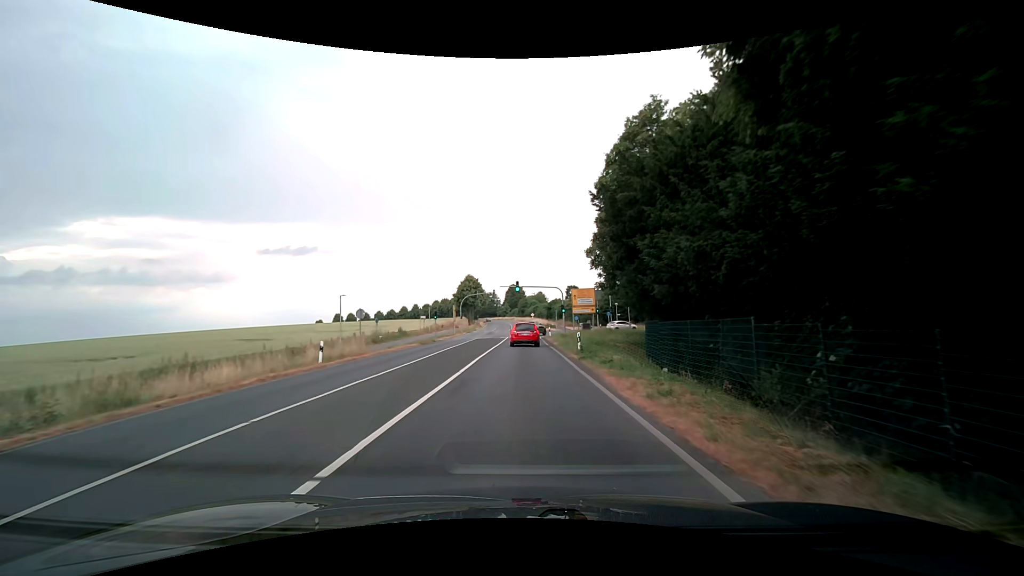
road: secondary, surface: asphalt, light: Day
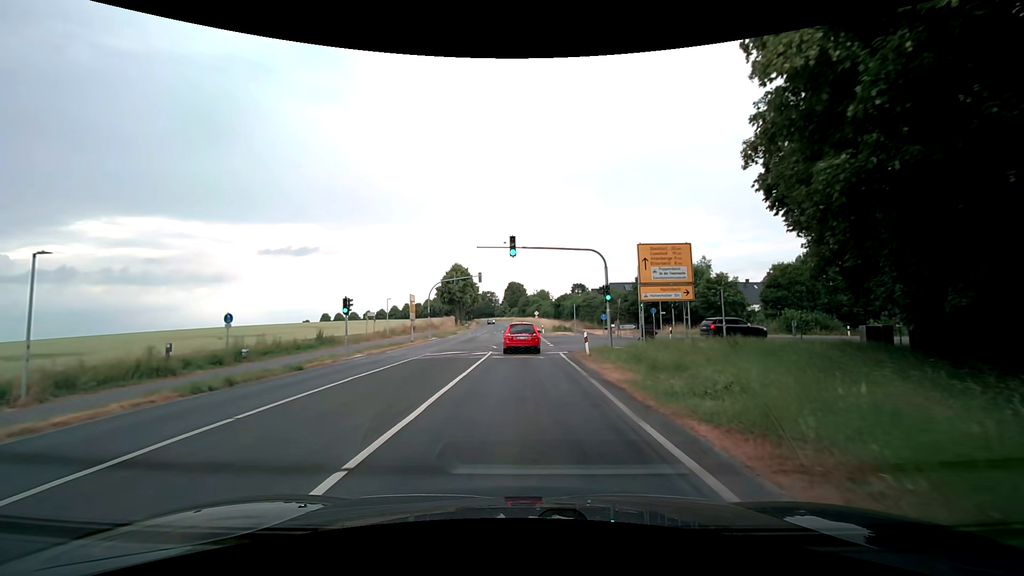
(+0.2, +29.6) m; 0°
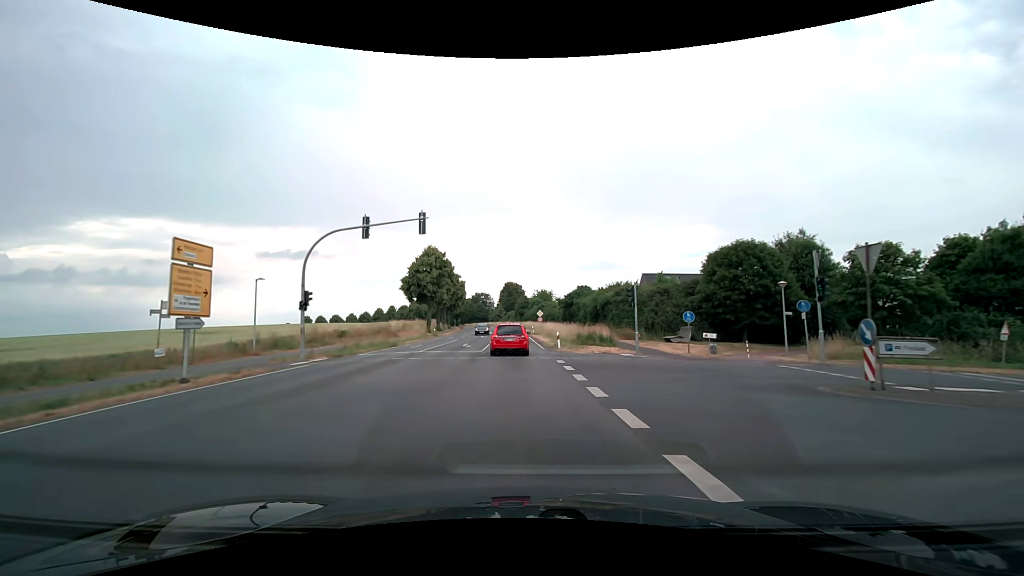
(+0.3, +31.7) m; +1°
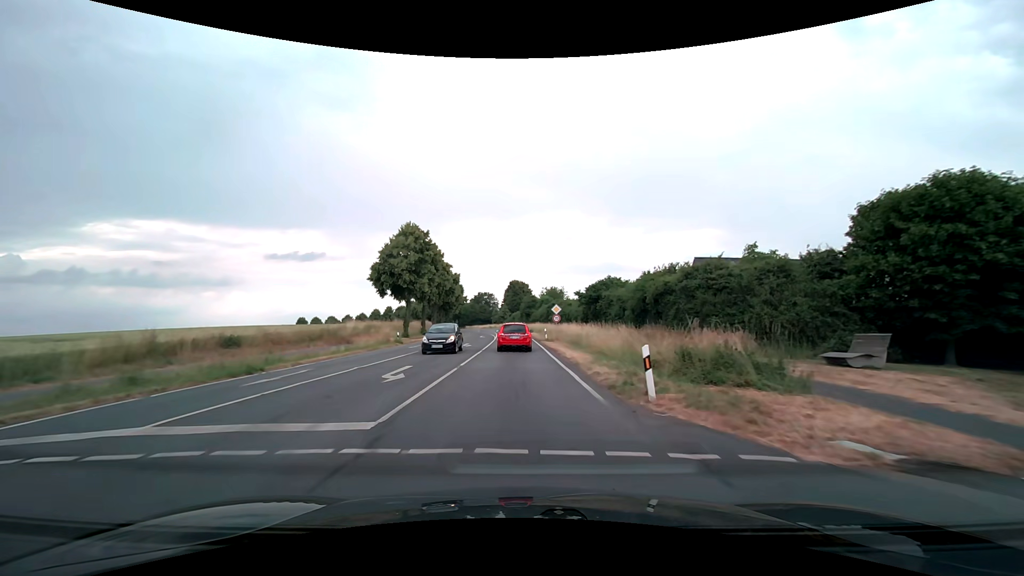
(-0.1, +20.7) m; 0°
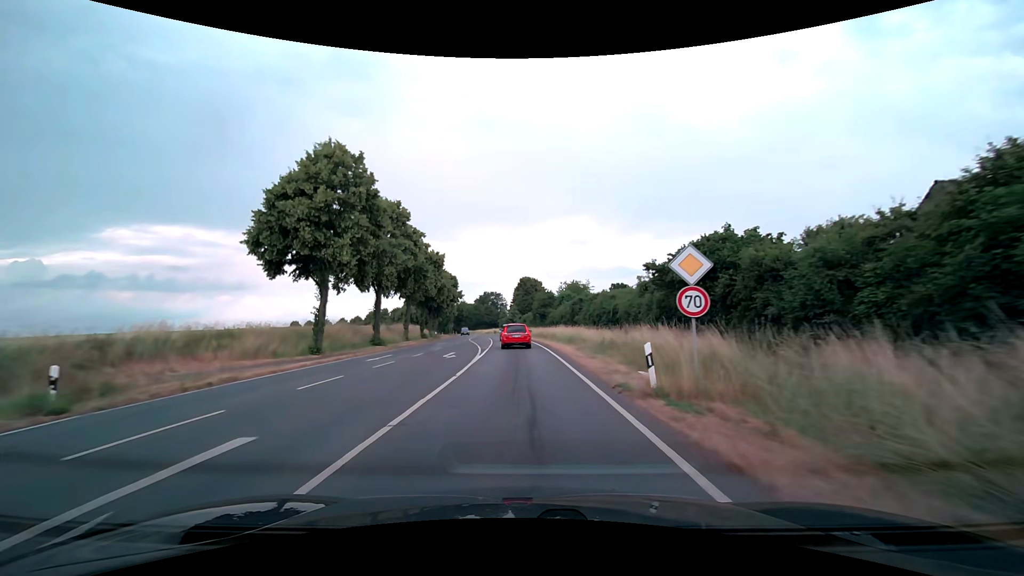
(-0.4, +31.1) m; -1°
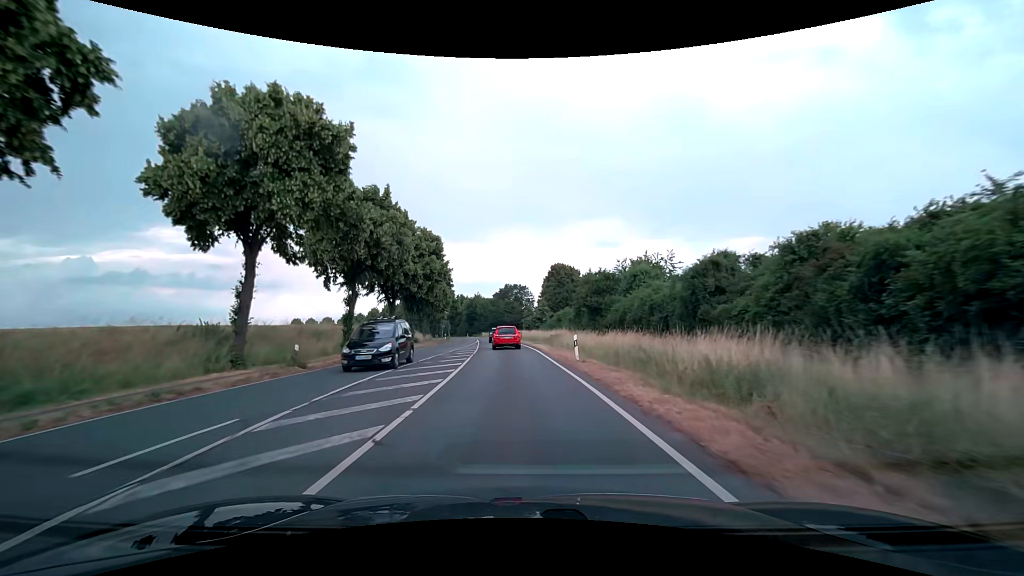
(-0.9, +43.0) m; -3°
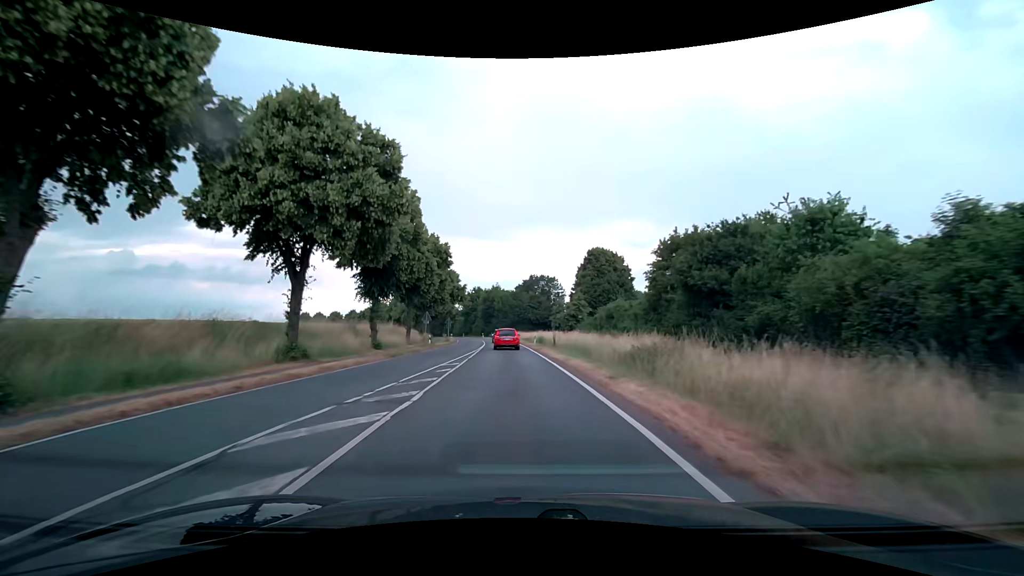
(-0.7, +27.2) m; -3°
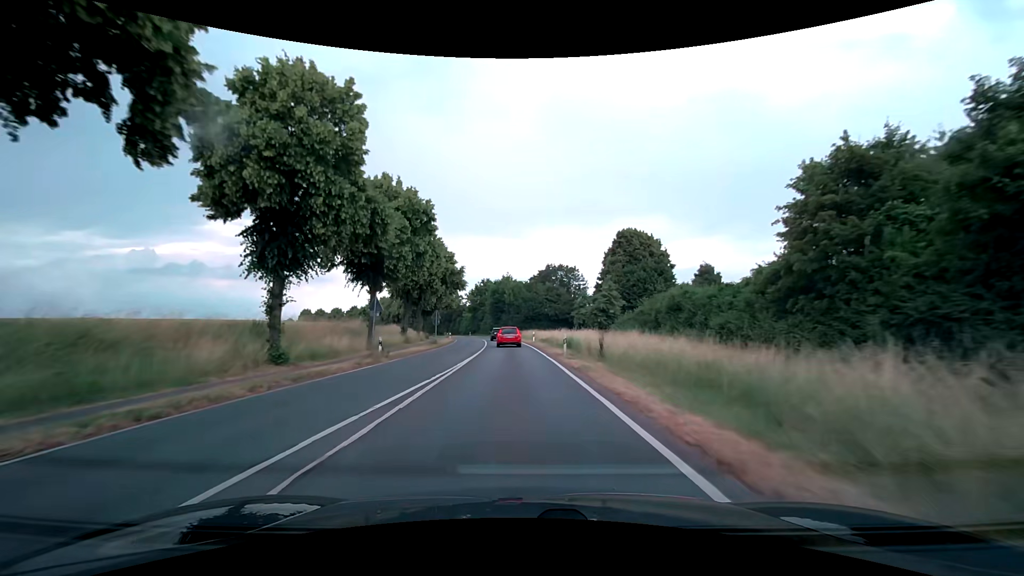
(-0.2, +18.4) m; -1°
(0, +10) (0, +20) (-1, +30) (-1, +40) (-2, +50) (-3, +60) (-4, +70) (-6, +80) (-7, +90) (-10, +99) m
